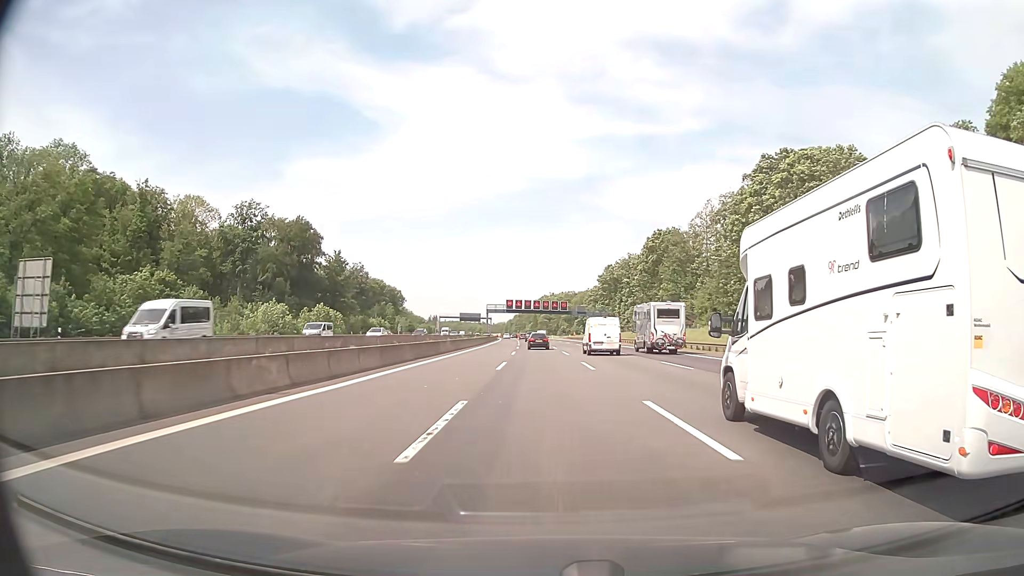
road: motorway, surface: asphalt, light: Day
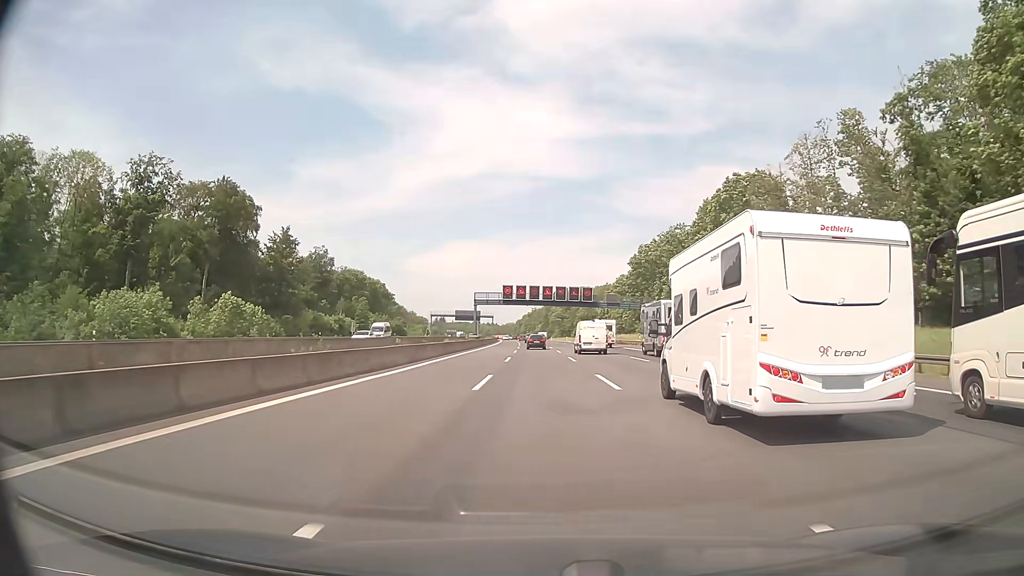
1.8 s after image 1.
(-0.3, +44.4) m; -1°
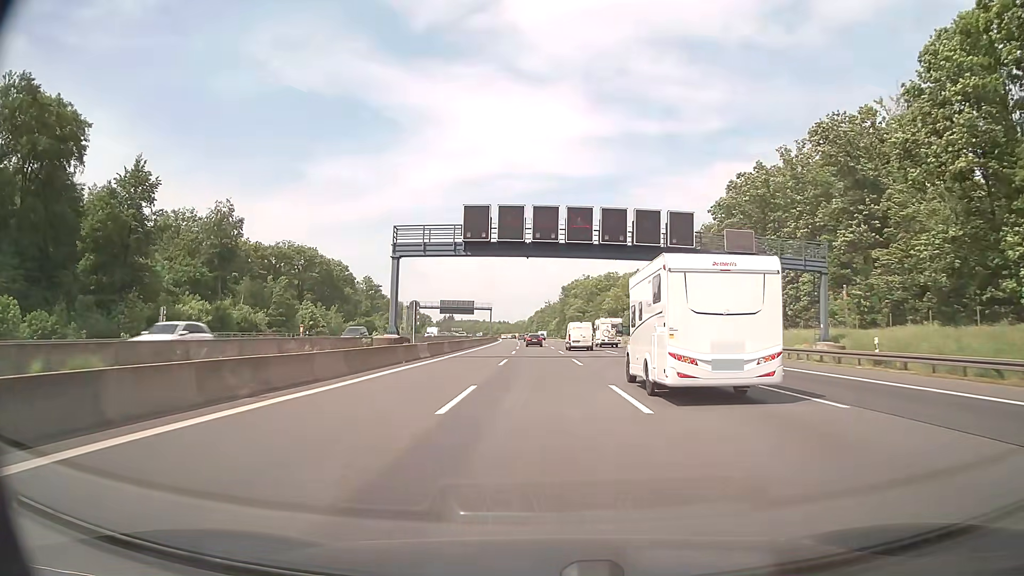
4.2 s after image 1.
(-0.6, +58.9) m; -1°
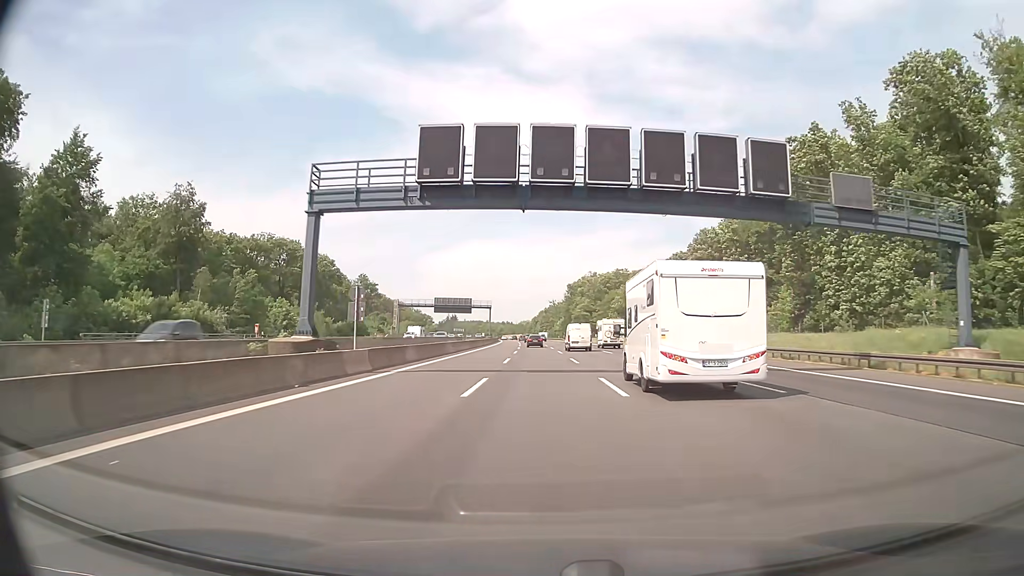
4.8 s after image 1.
(-0.1, +14.7) m; 0°
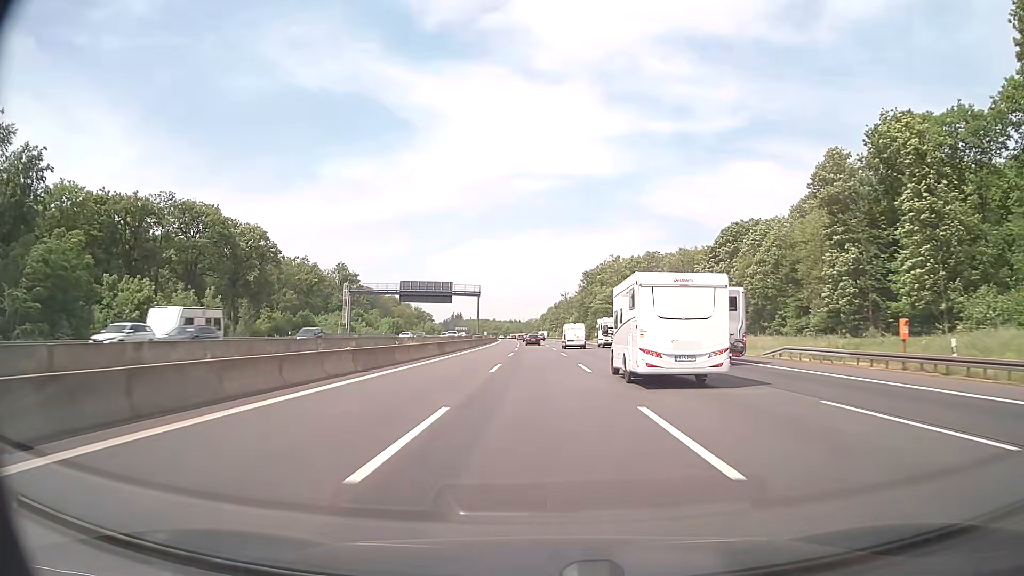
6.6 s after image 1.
(-0.2, +44.3) m; -1°
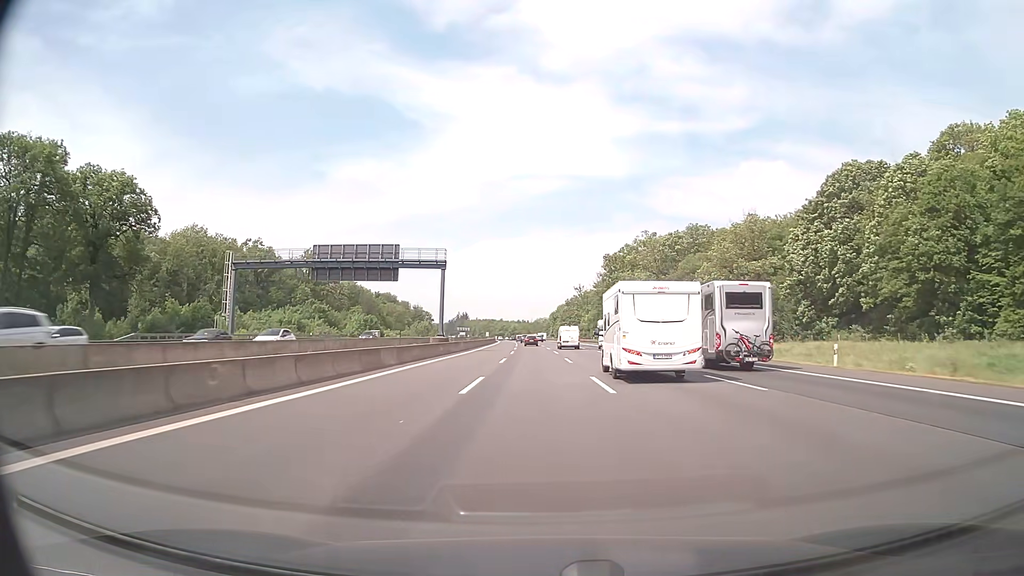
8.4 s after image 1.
(-0.3, +44.5) m; -1°
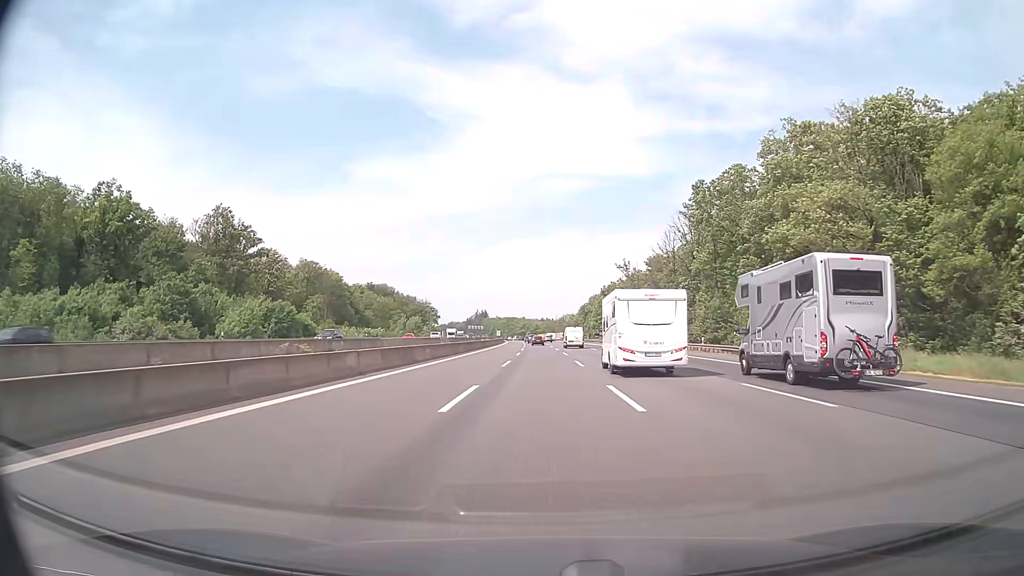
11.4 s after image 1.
(-1.2, +75.5) m; -2°
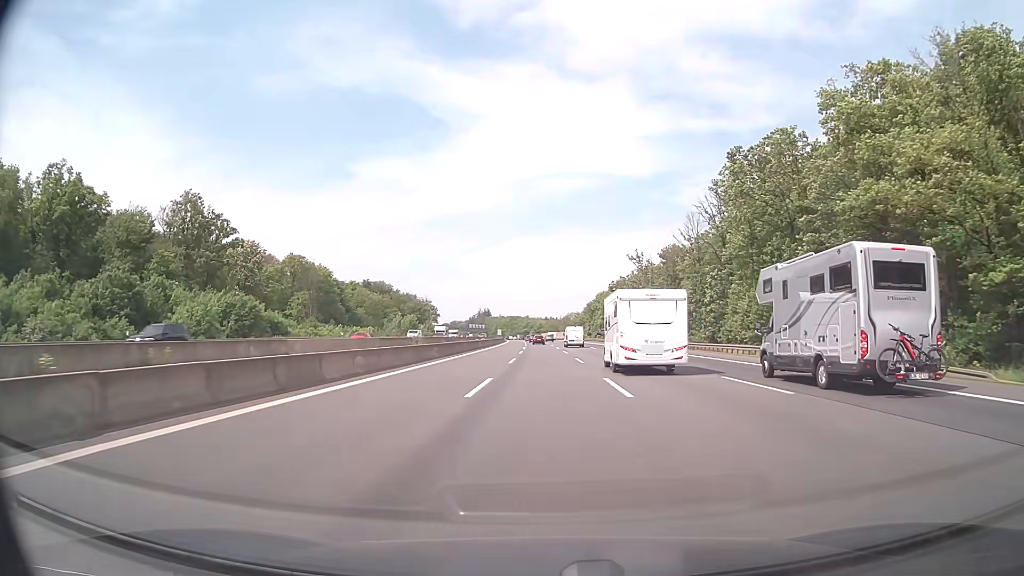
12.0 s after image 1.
(0.0, +15.3) m; 0°
(0, +10) (0, +20) (0, +30) (0, +40) (0, +50) (0, +60) (-1, +70) (-1, +80) (-1, +90) (-1, +100) m
